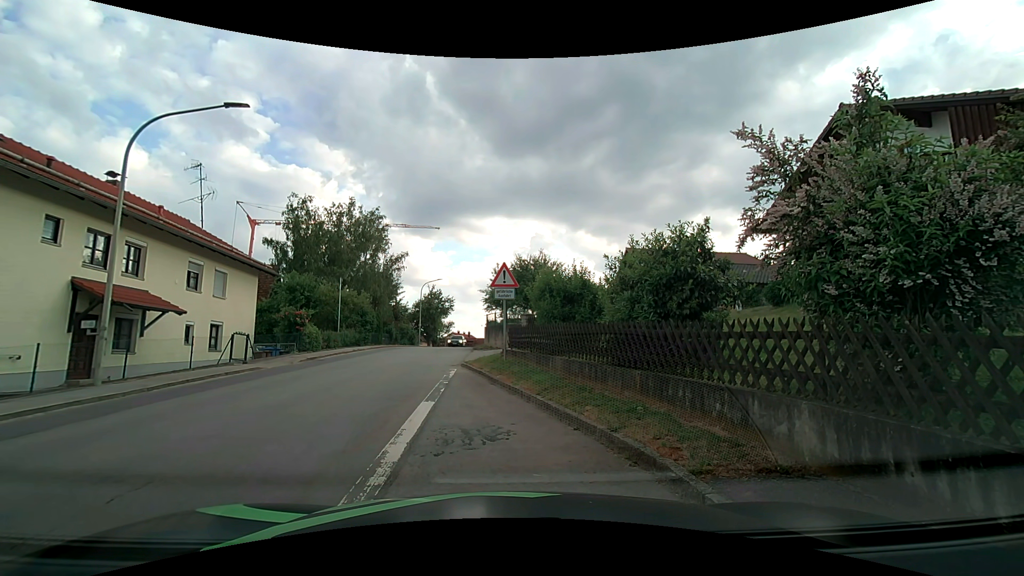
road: tertiary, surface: asphalt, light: Day
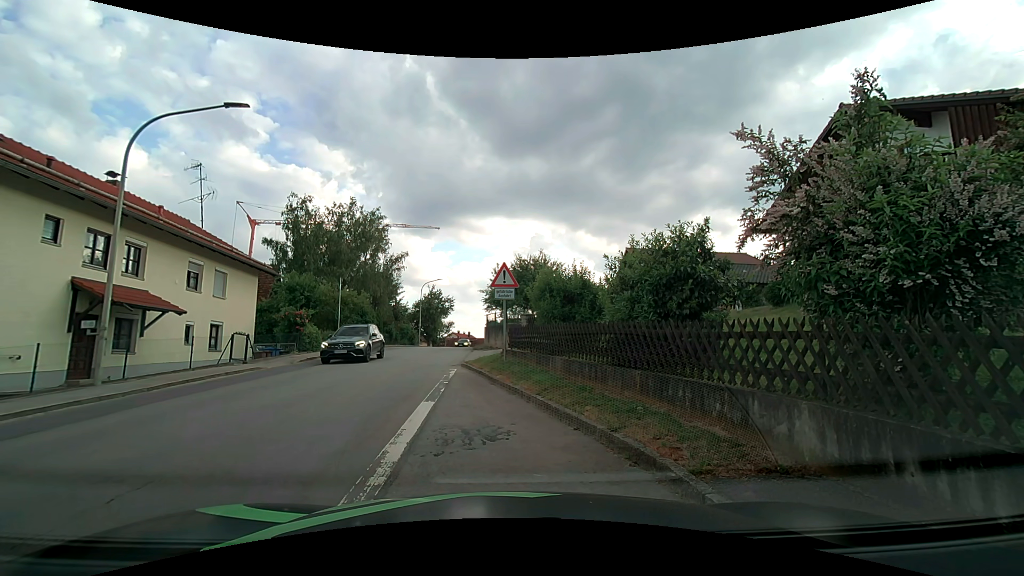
(0.0, 0.0) m; 0°
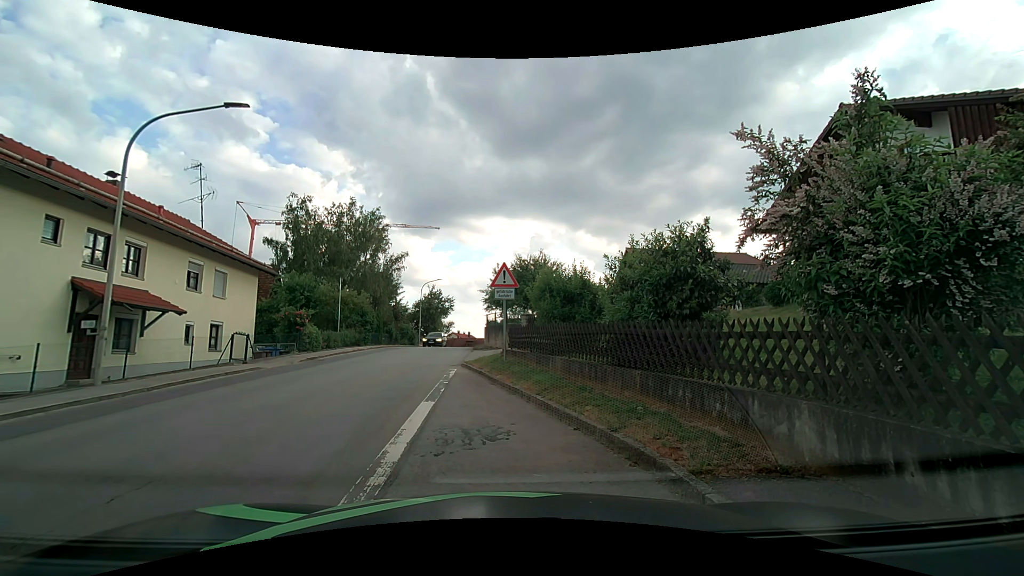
(0.0, 0.0) m; 0°
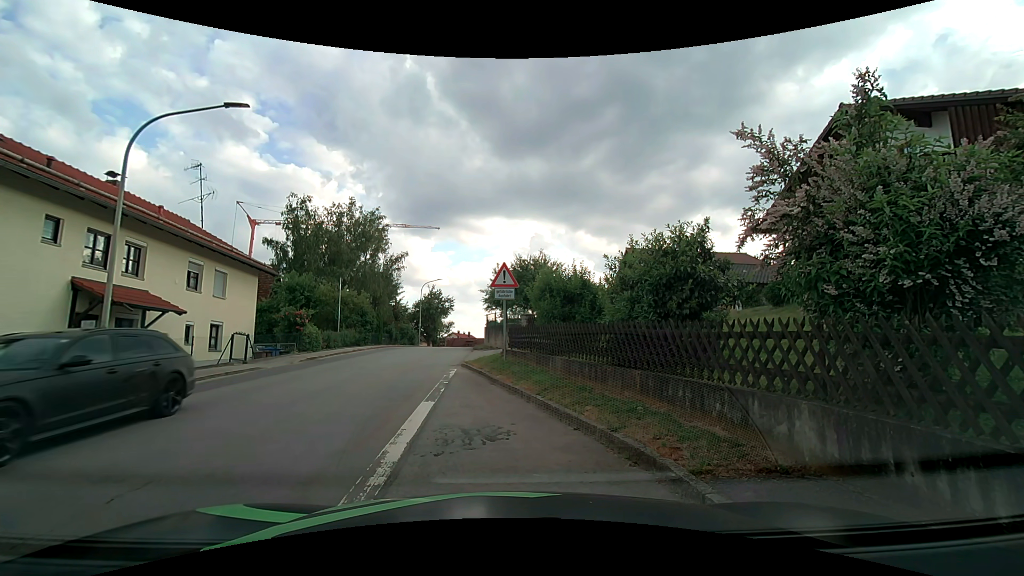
(0.0, 0.0) m; 0°
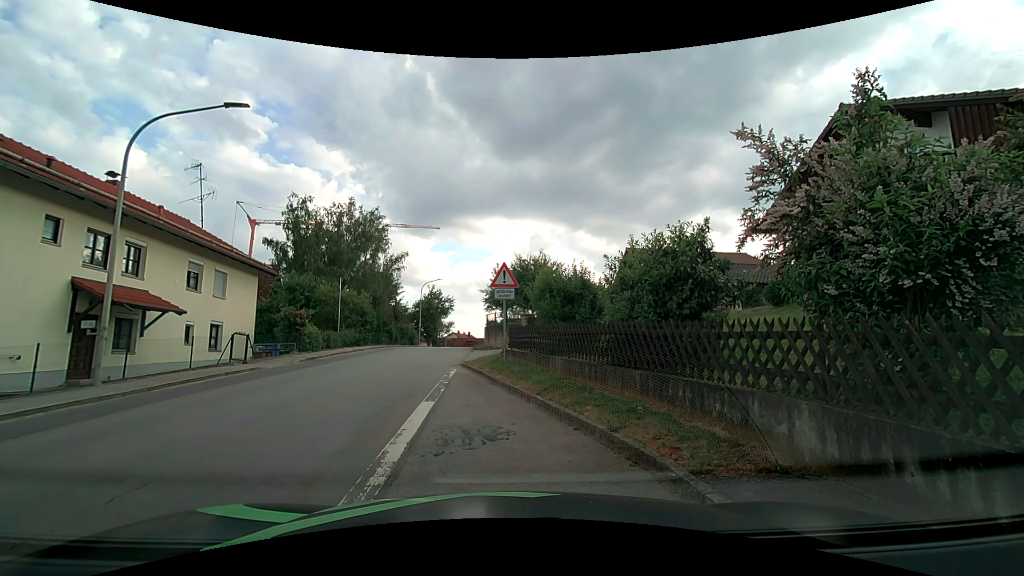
(0.0, 0.0) m; 0°
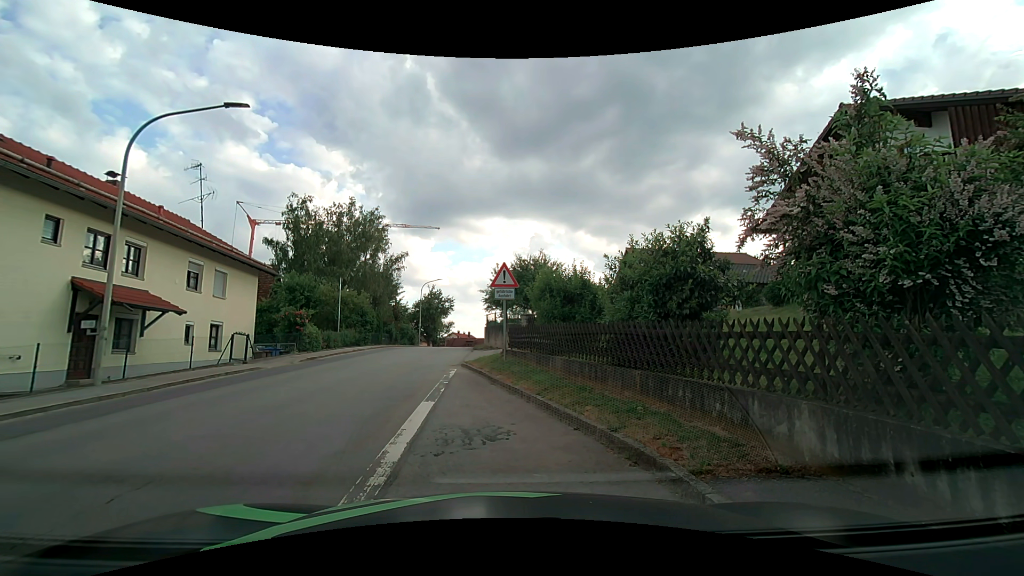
(0.0, 0.0) m; 0°
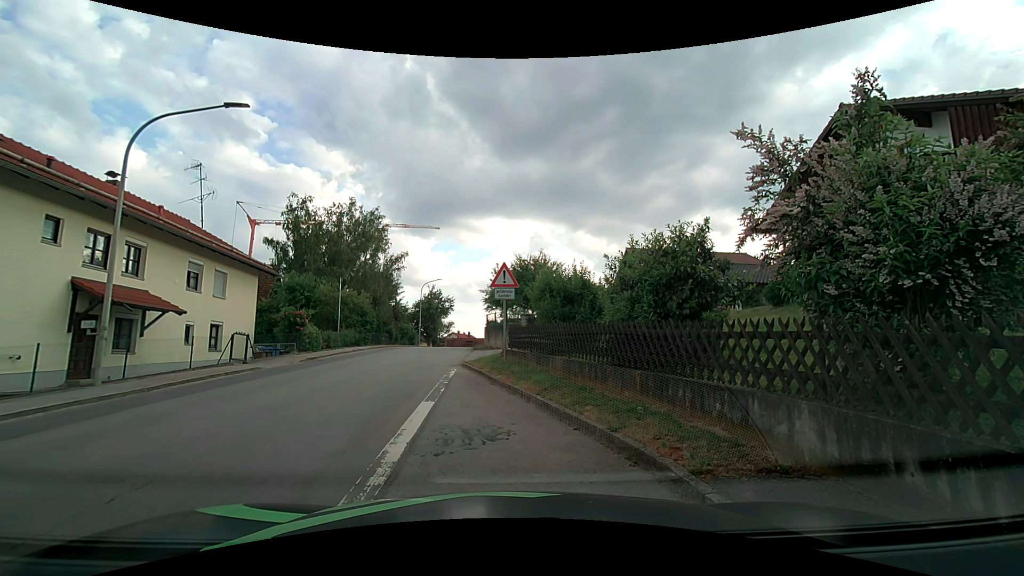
(0.0, 0.0) m; 0°
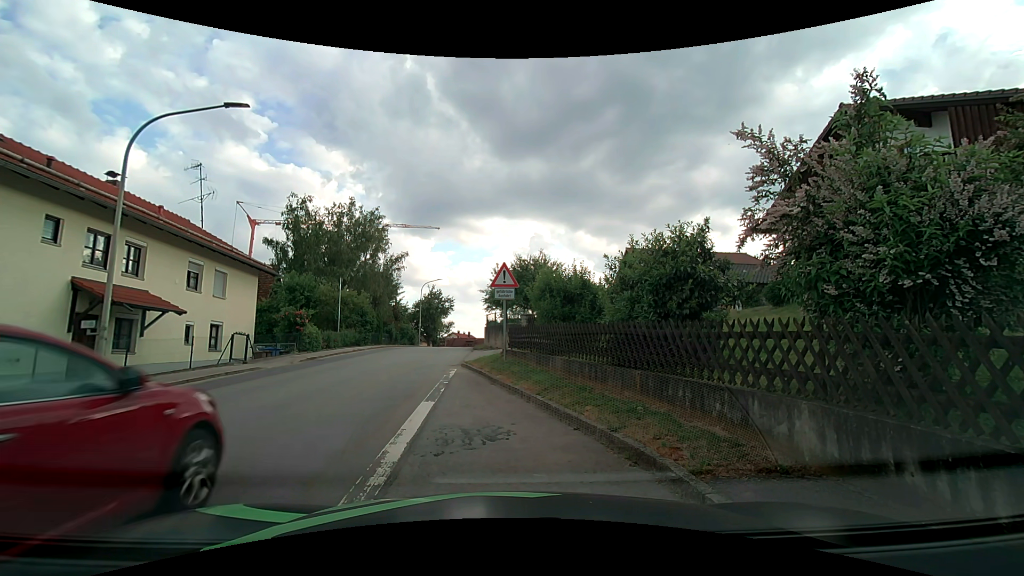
(0.0, 0.0) m; 0°
